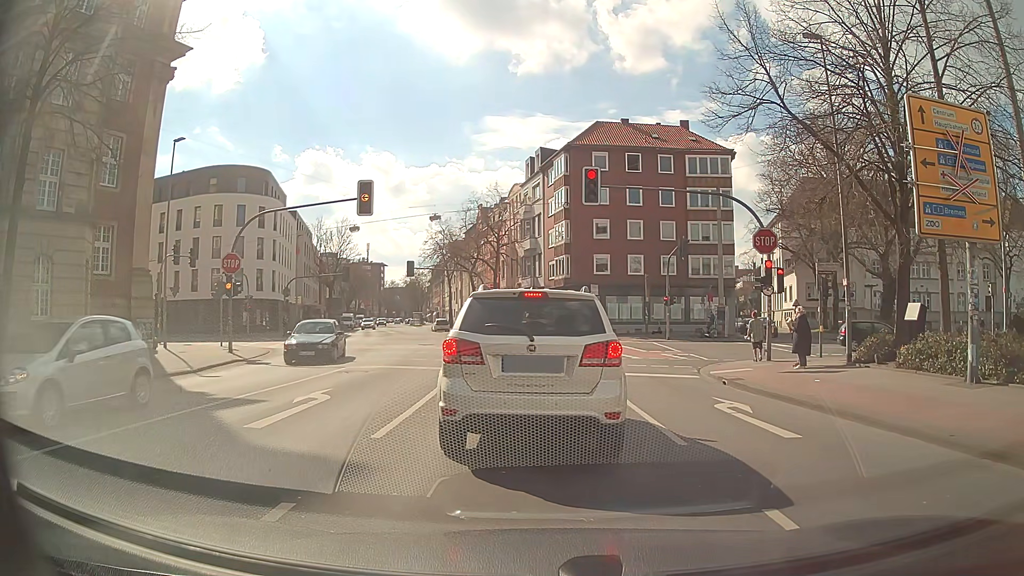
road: secondary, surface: asphalt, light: Day
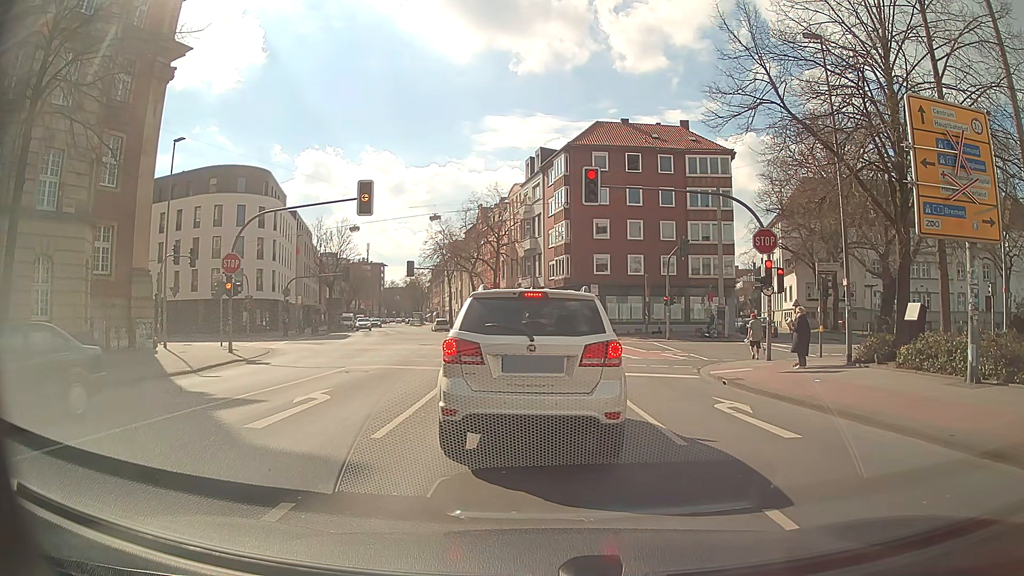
(0.0, 0.0) m; 0°
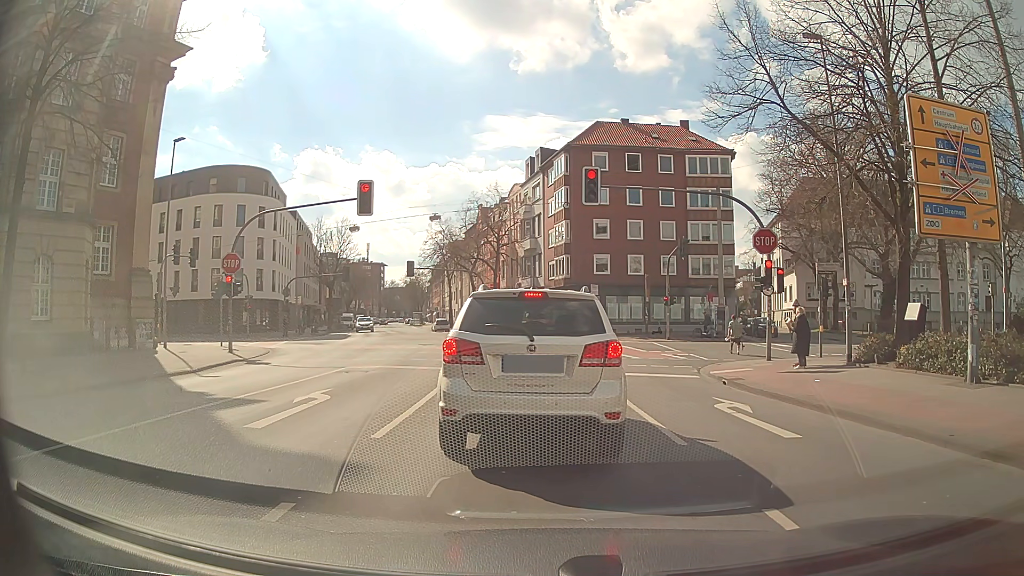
(0.0, 0.0) m; 0°
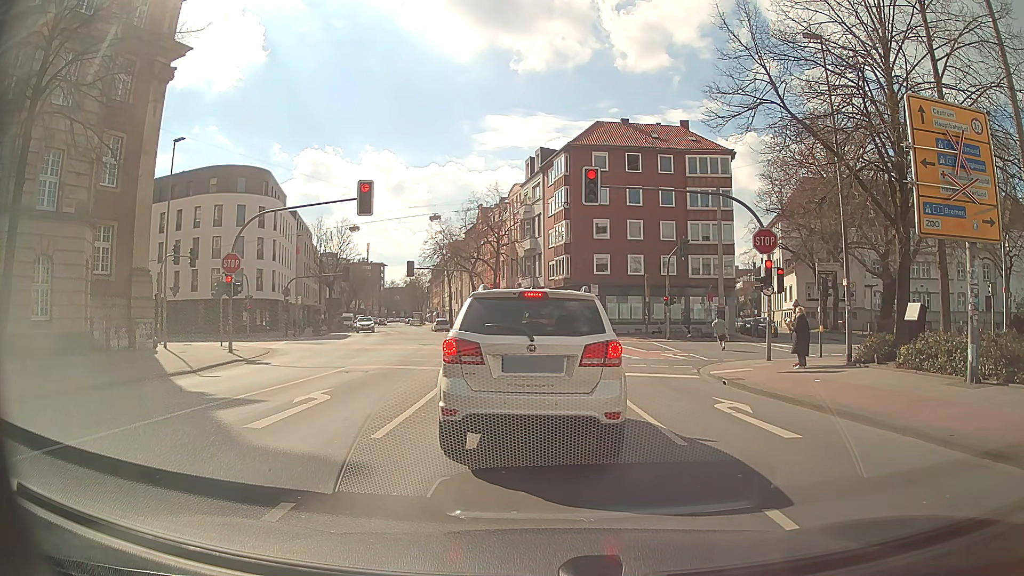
(0.0, 0.0) m; 0°
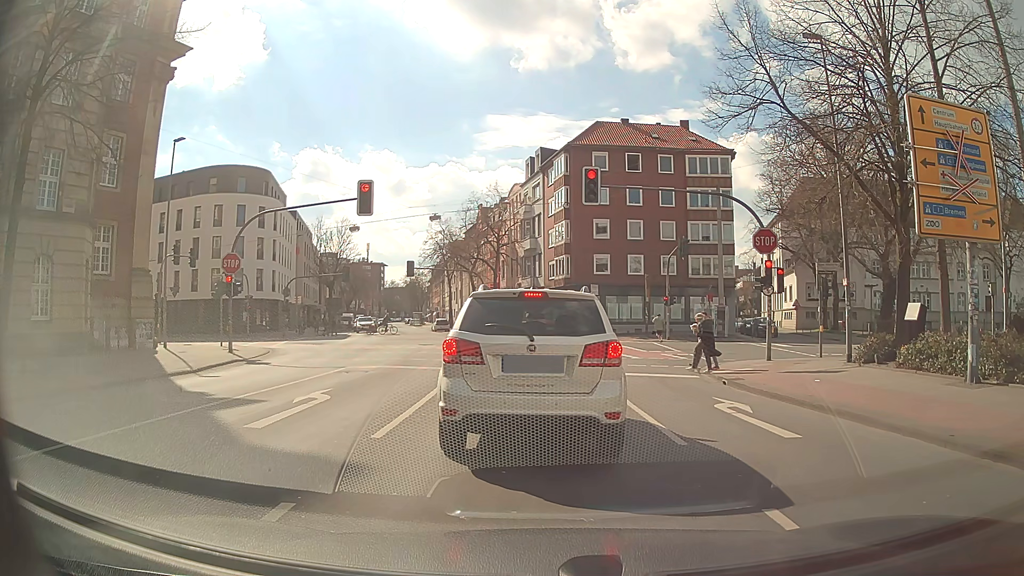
(0.0, 0.0) m; 0°
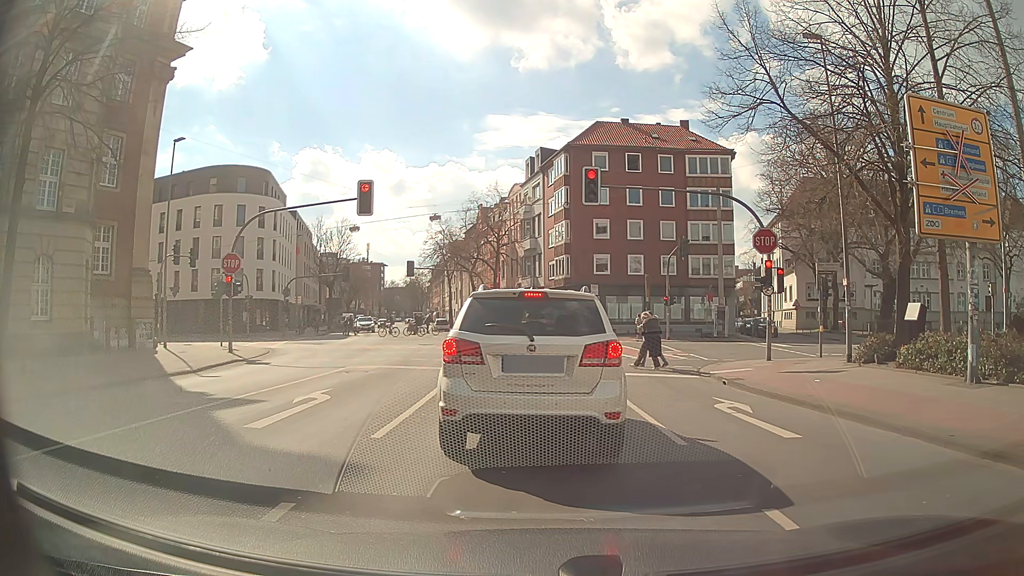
(0.0, 0.0) m; 0°
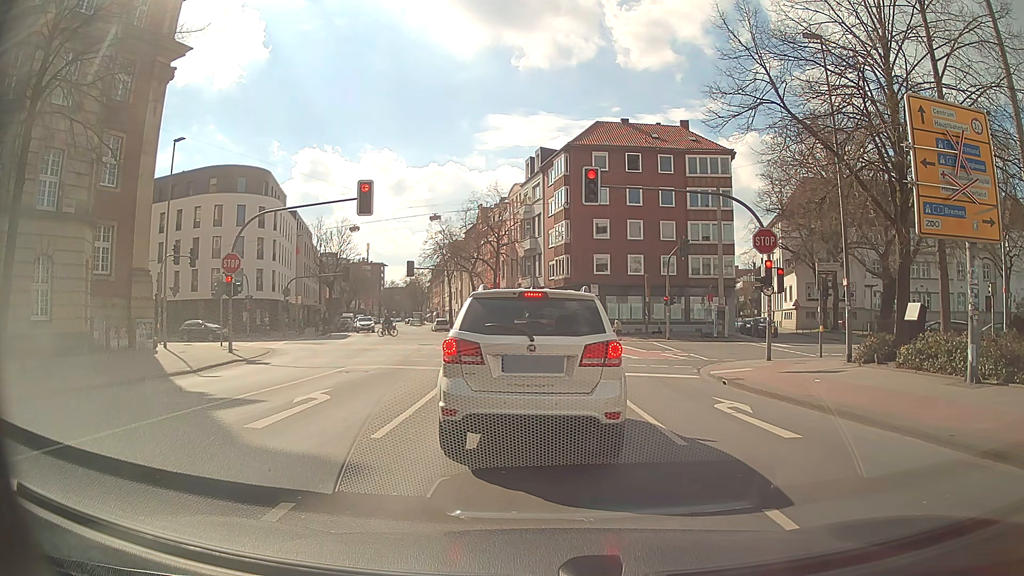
(0.0, 0.0) m; 0°
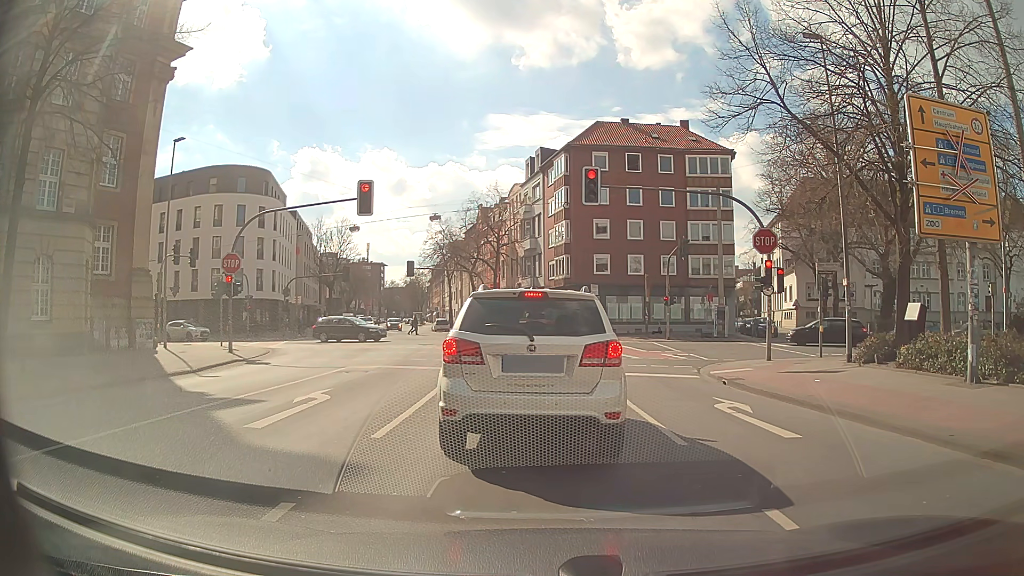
(0.0, 0.0) m; 0°
